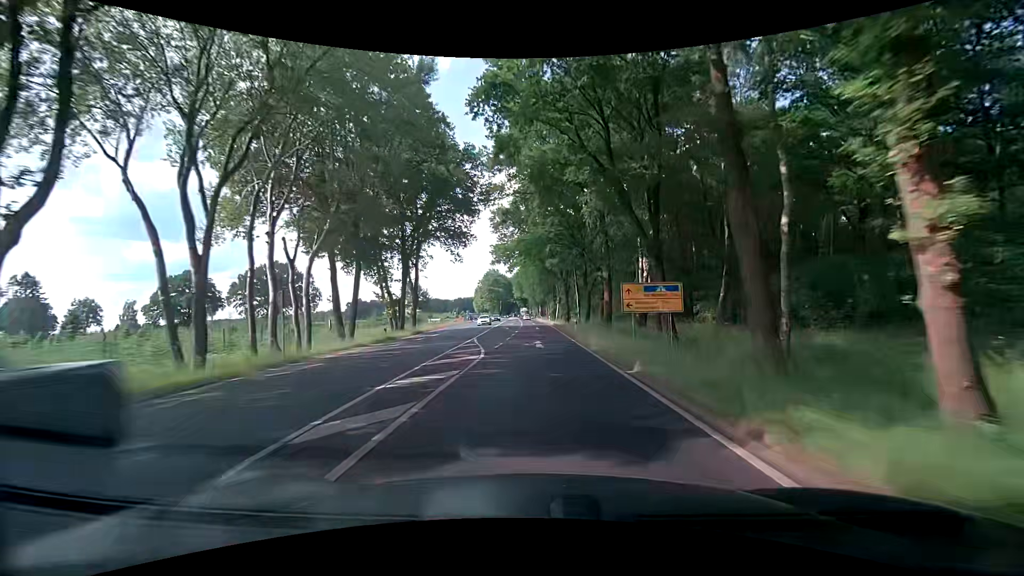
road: primary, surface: asphalt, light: Day
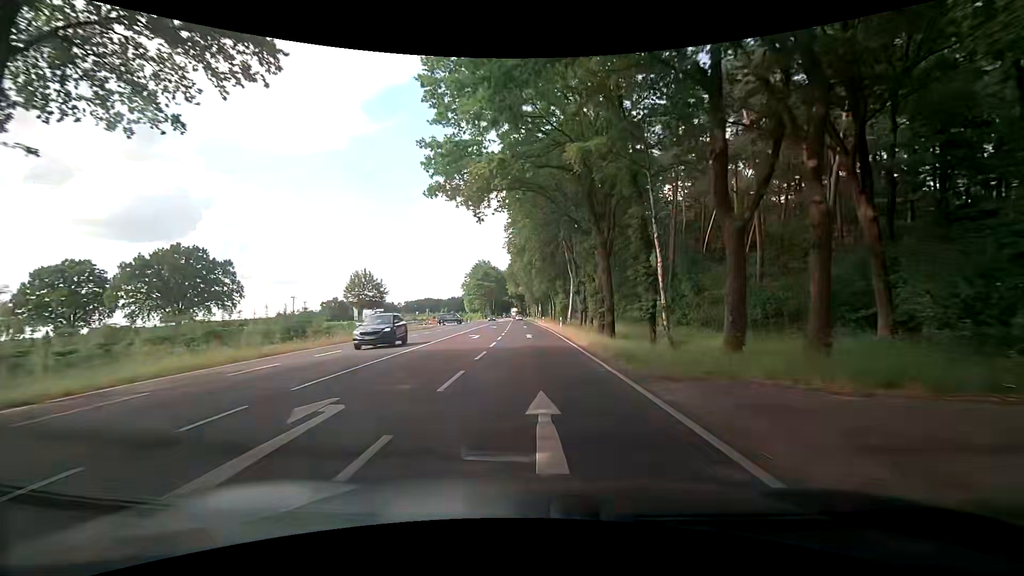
(0.0, +42.4) m; 0°
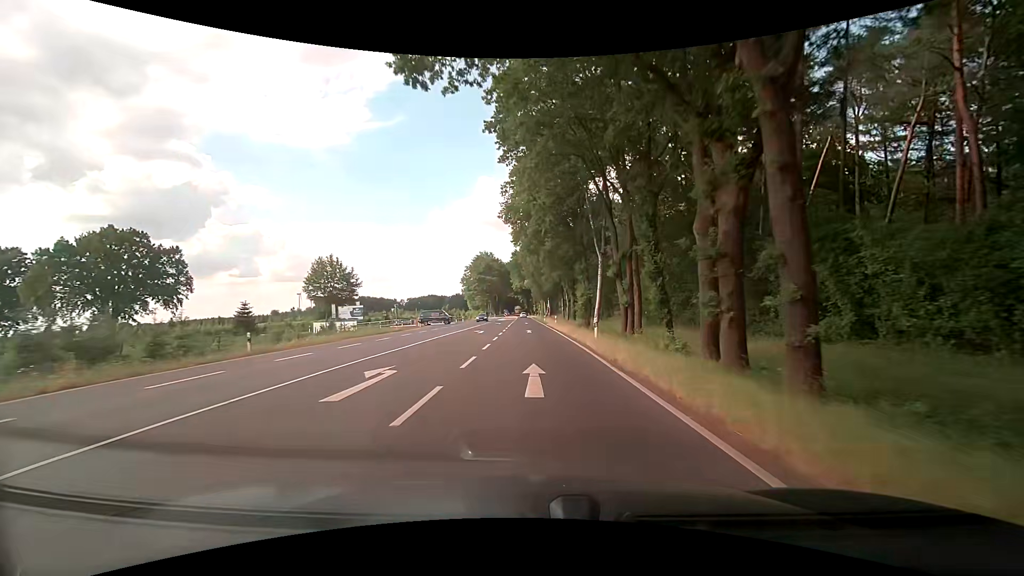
(-0.1, +21.0) m; -1°
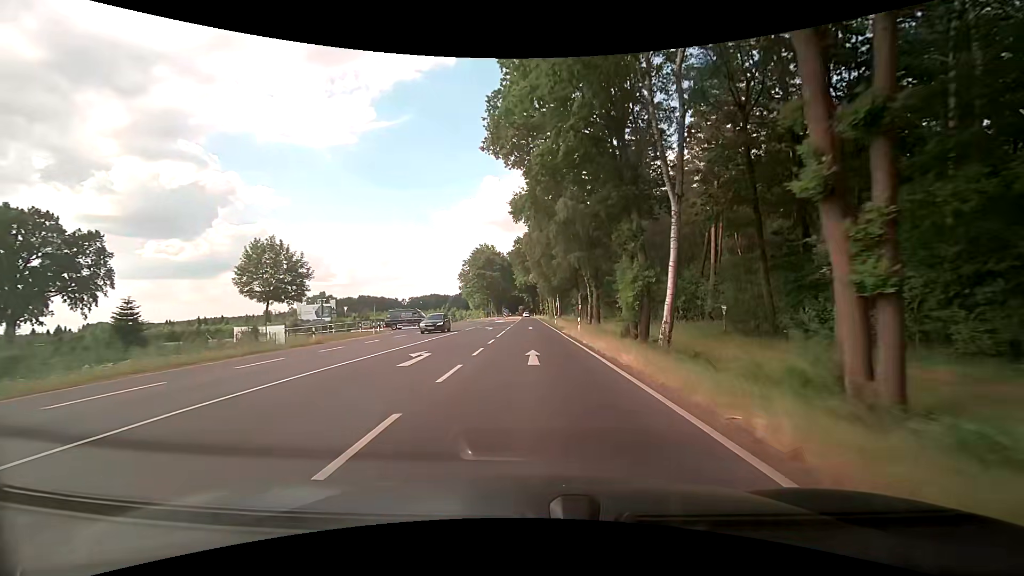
(-0.1, +20.8) m; 0°
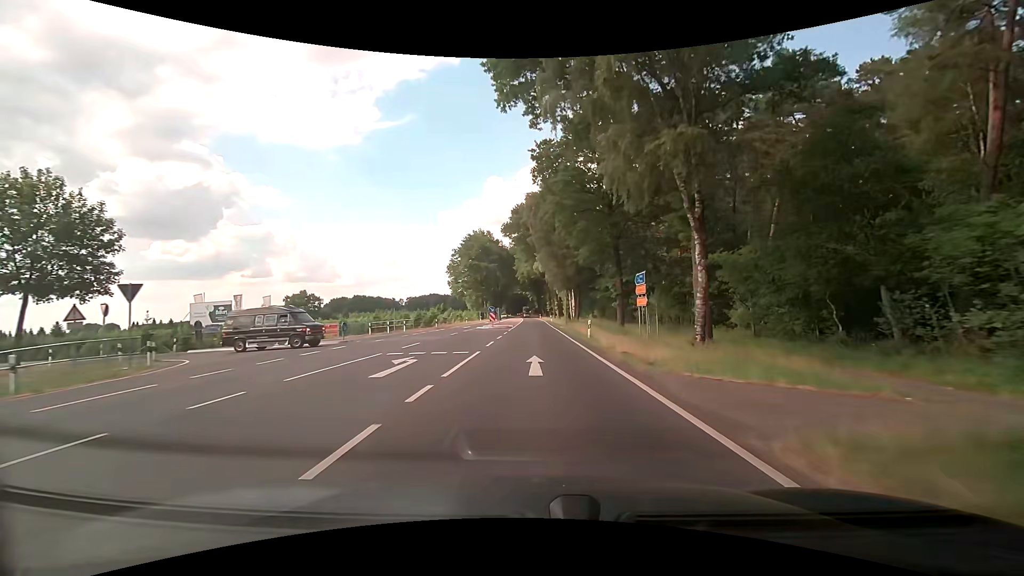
(-0.3, +31.0) m; -3°
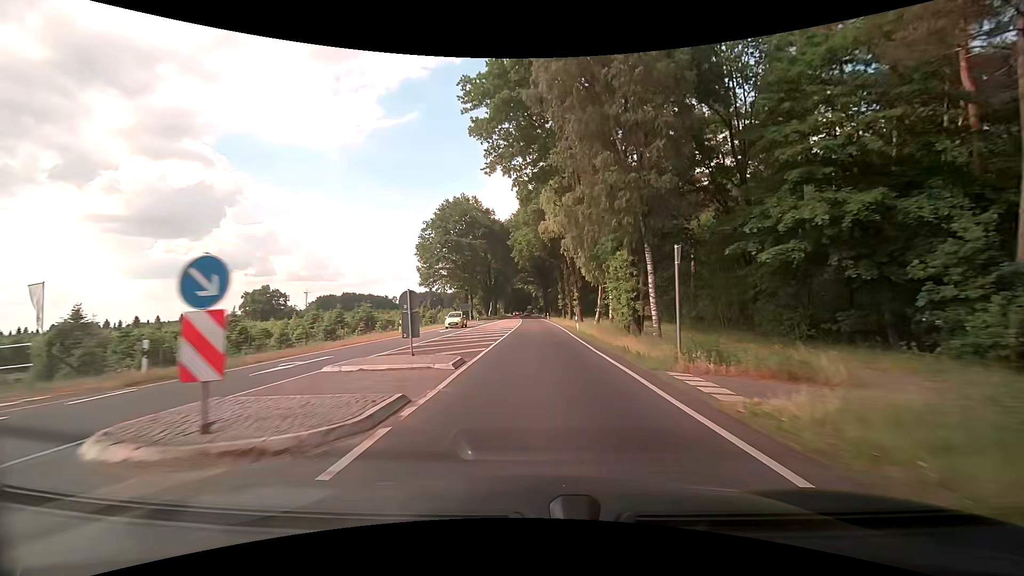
(+1.1, +40.8) m; +1°
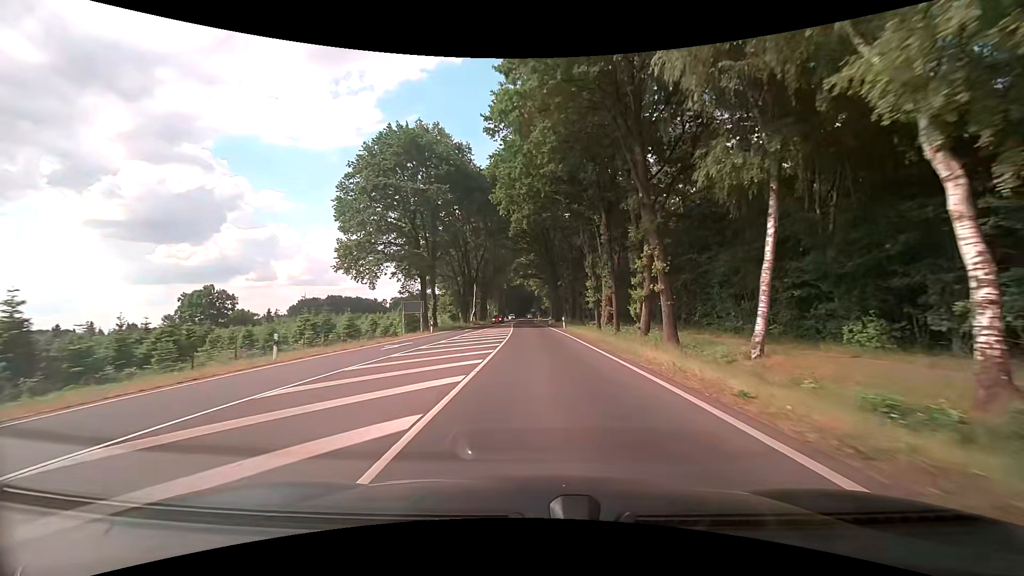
(+0.2, +40.6) m; 0°
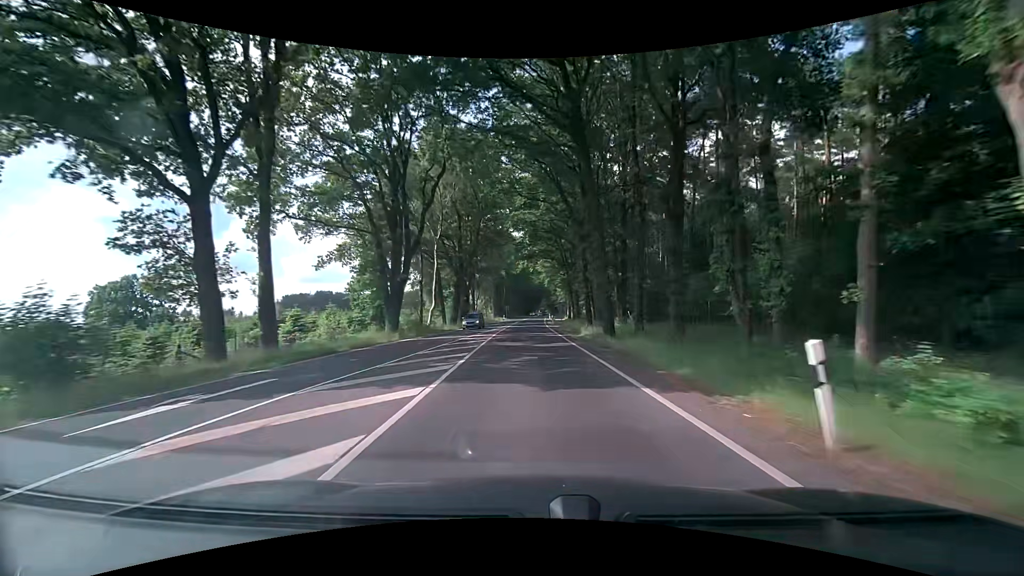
(-0.1, +40.6) m; 0°
(0, +10) (0, +20) (0, +30) (-1, +40) (-1, +50) (-1, +60) (-1, +70) (-1, +80) (-1, +90) (-1, +100) m
